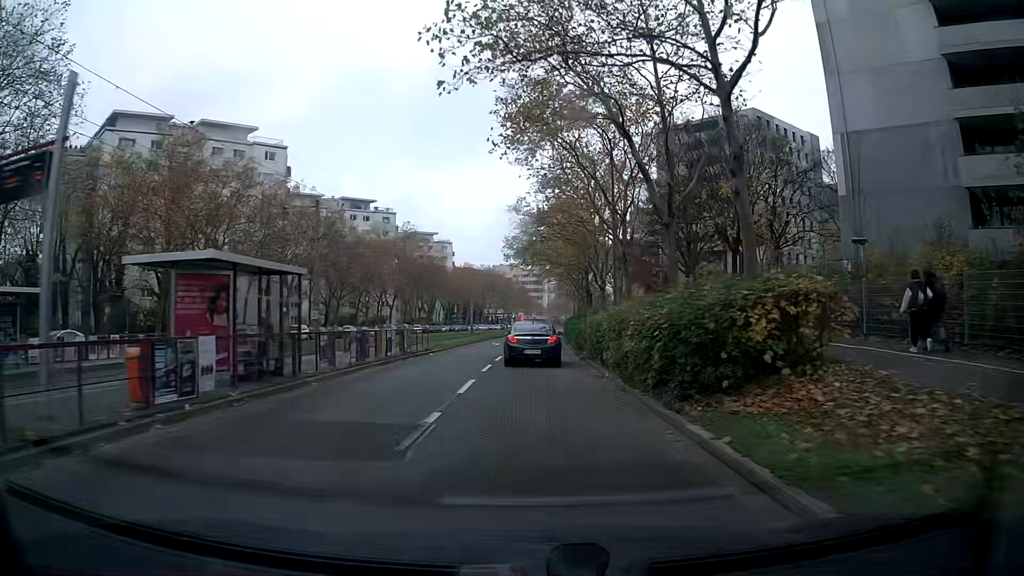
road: tertiary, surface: asphalt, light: Day
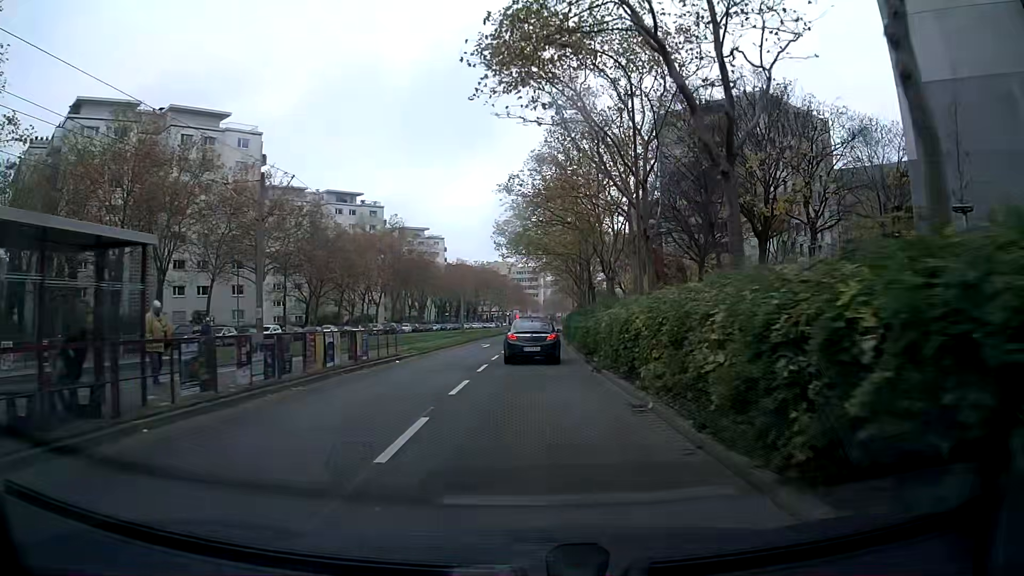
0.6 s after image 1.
(0.0, +6.8) m; 0°
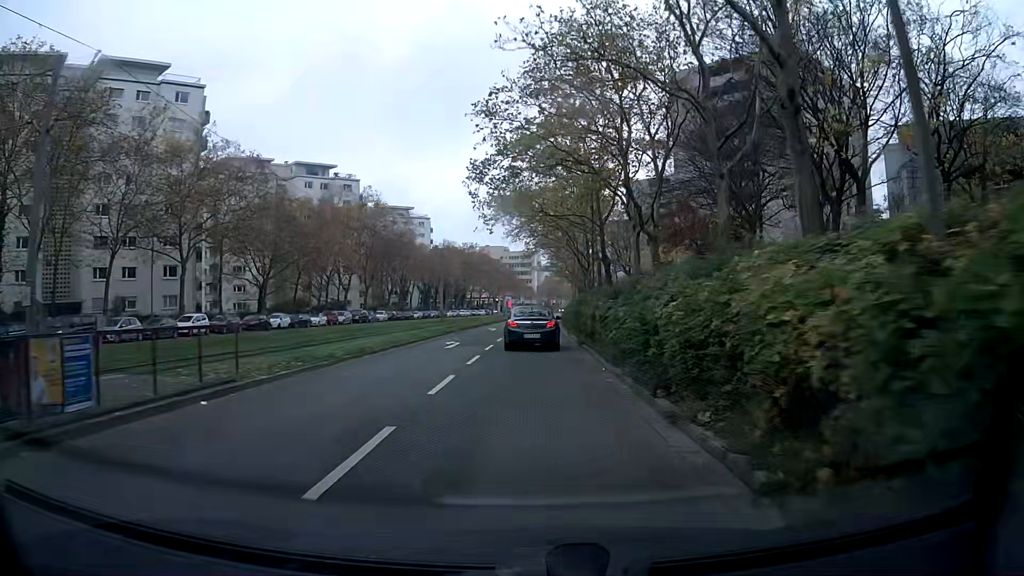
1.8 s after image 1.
(+0.1, +14.0) m; 0°
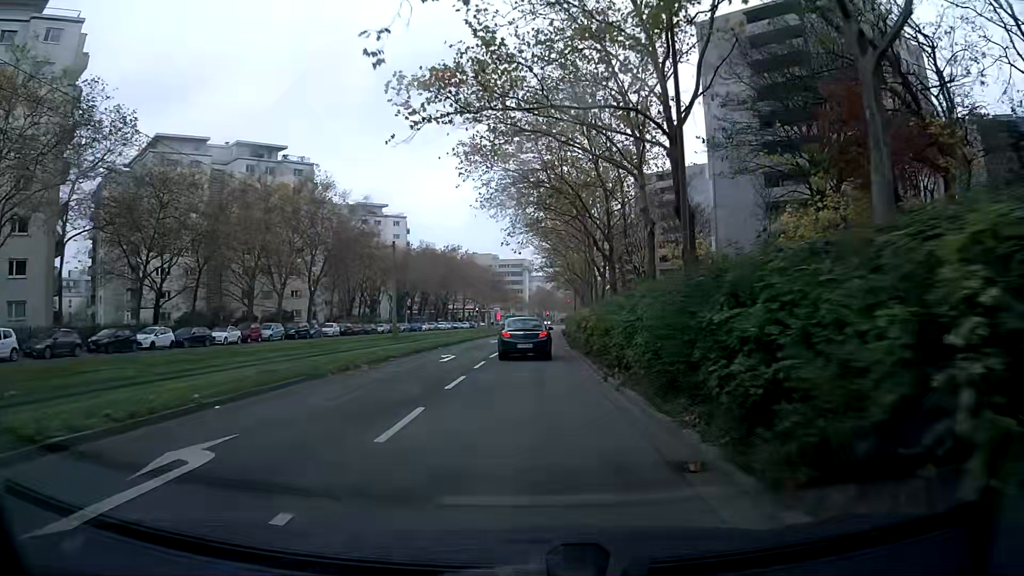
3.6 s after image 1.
(+0.2, +21.3) m; +1°
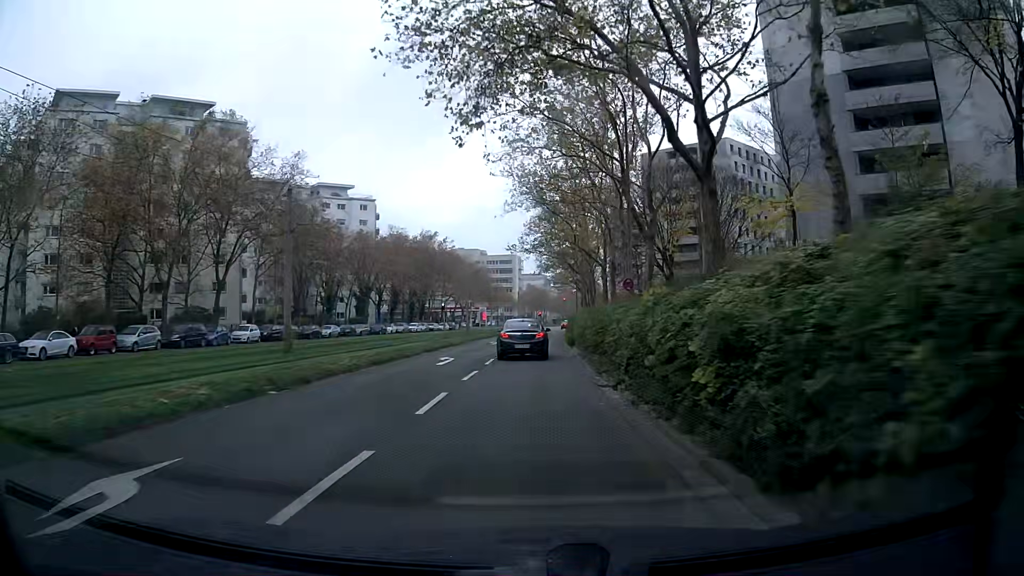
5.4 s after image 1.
(+0.2, +21.4) m; +1°
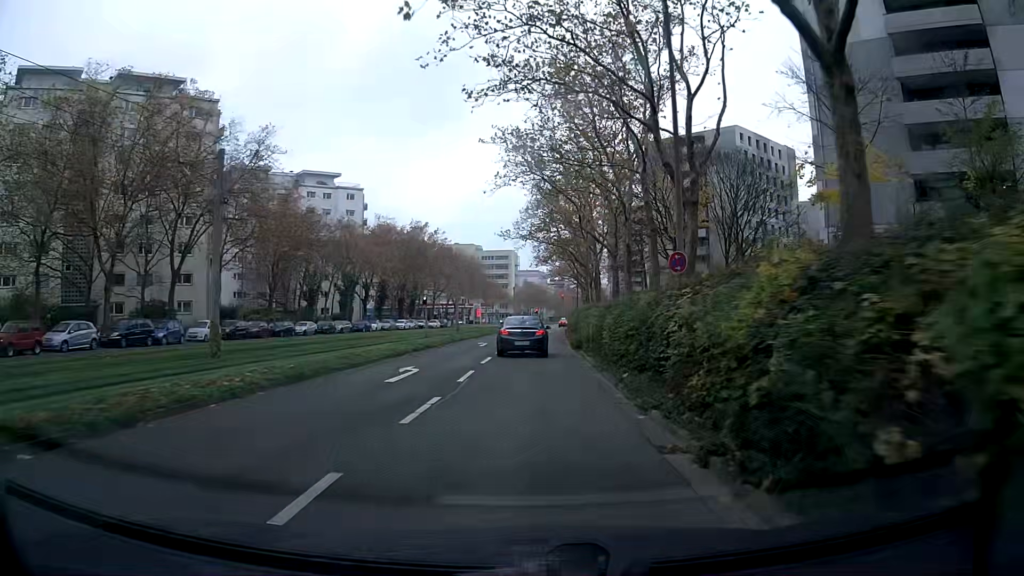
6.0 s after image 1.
(0.0, +7.1) m; 0°
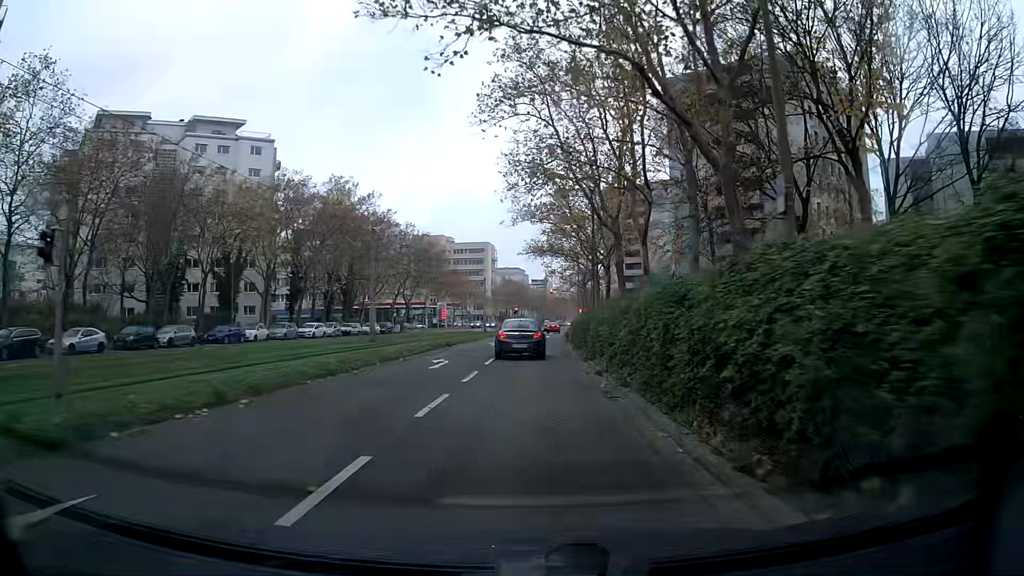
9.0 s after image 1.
(+0.4, +35.0) m; +1°
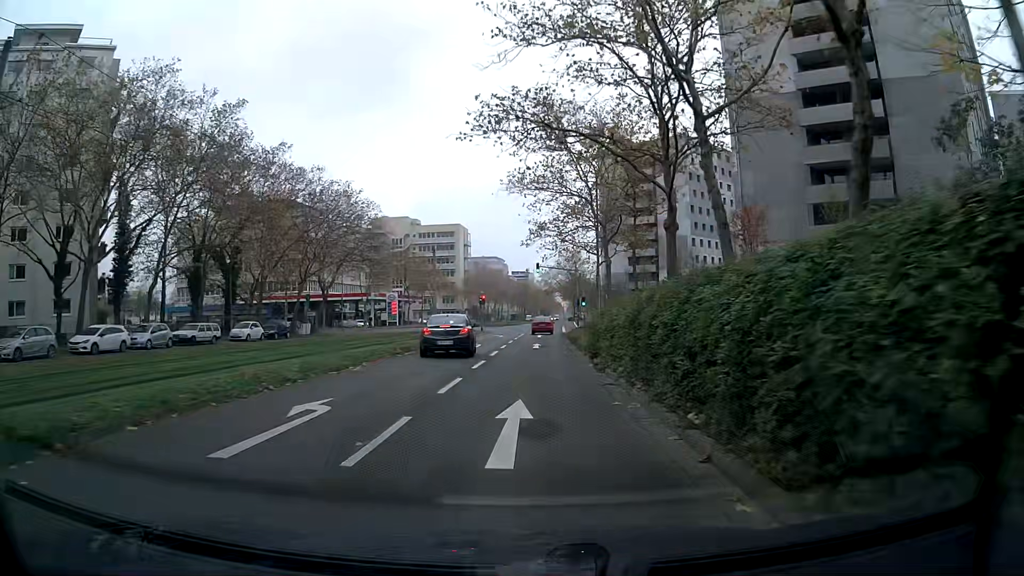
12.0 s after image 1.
(+0.5, +33.5) m; +2°
